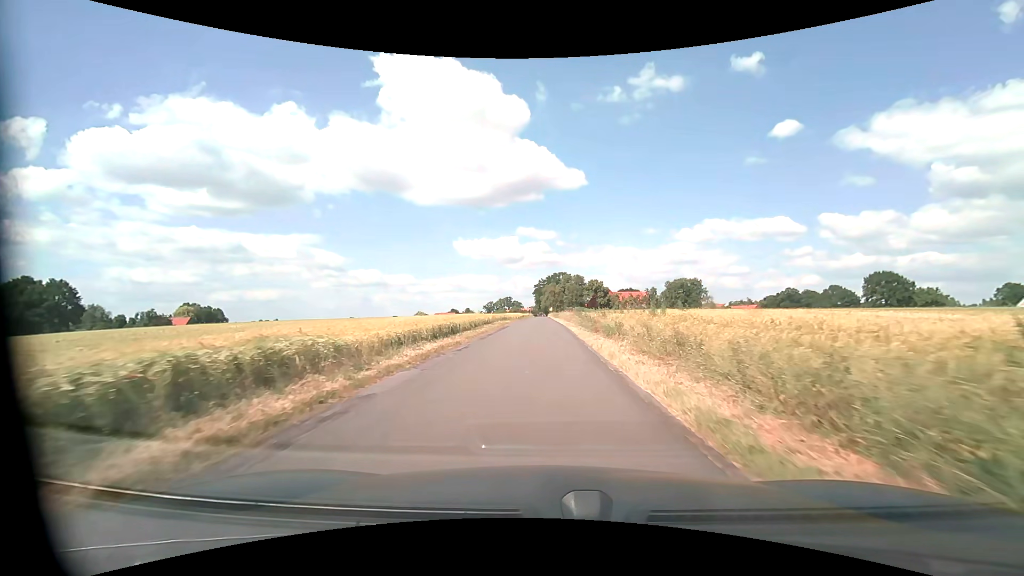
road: unclassified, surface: asphalt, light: Day
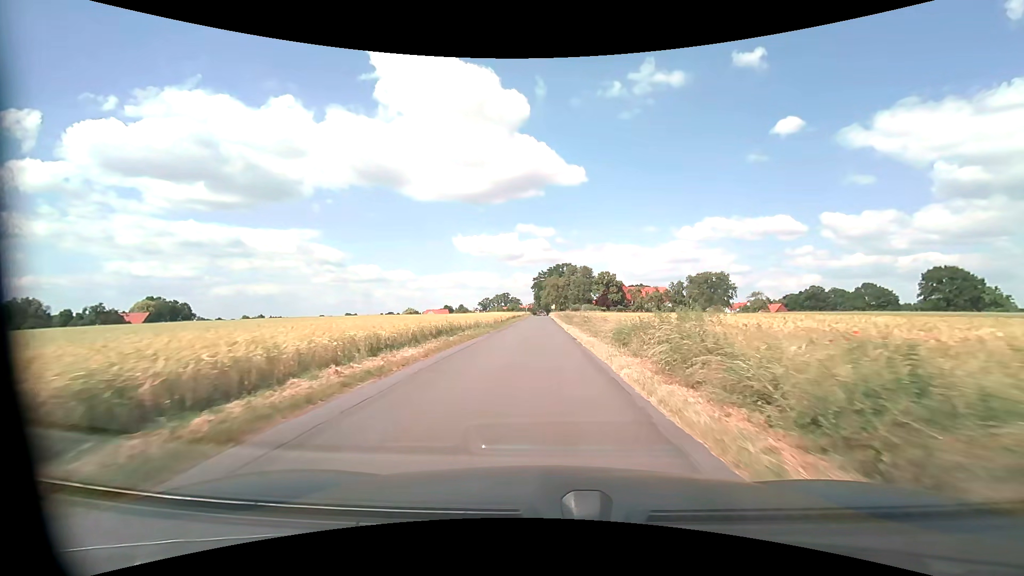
(-0.1, +37.3) m; 0°
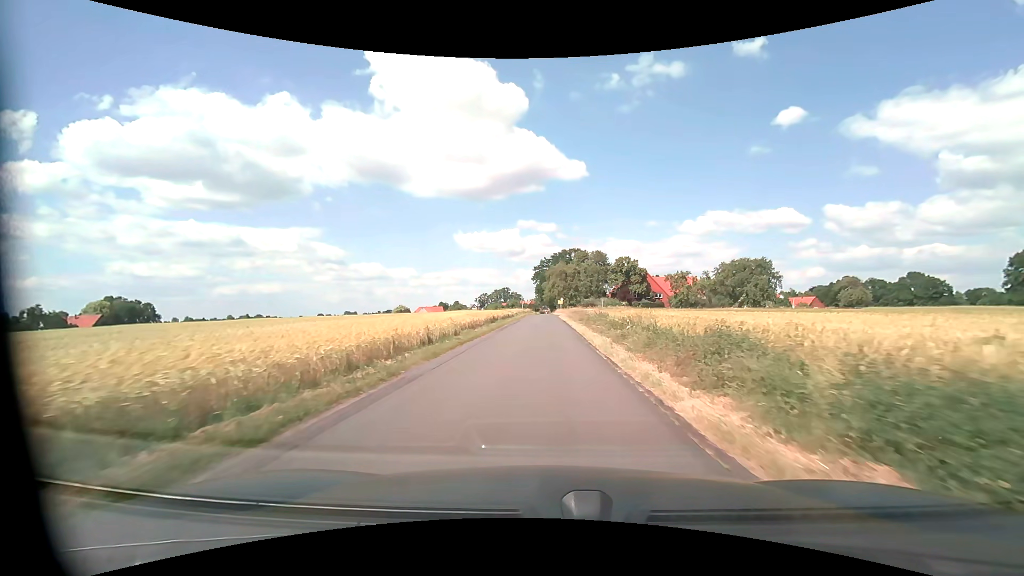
(-0.3, +37.5) m; -1°
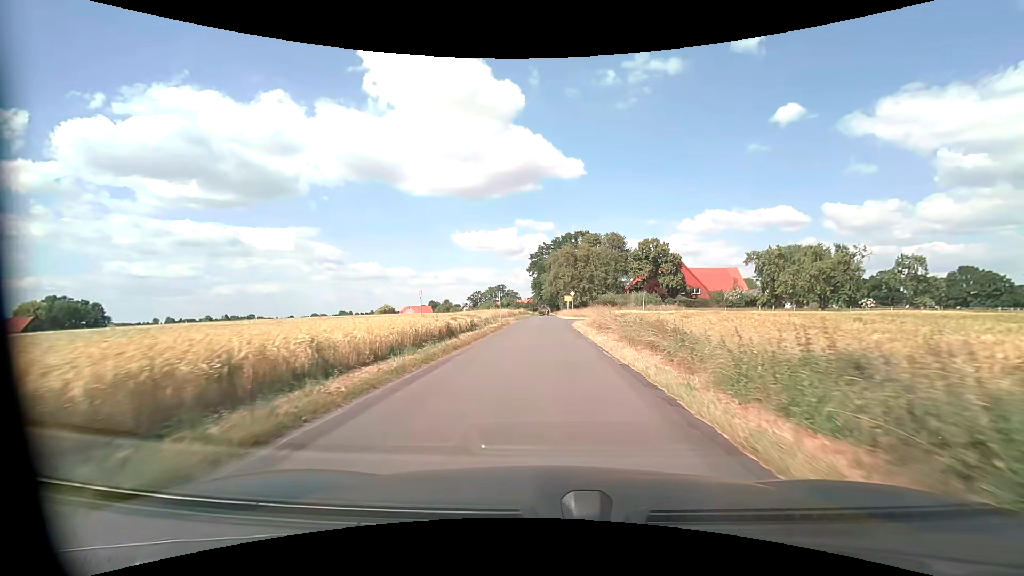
(0.0, +37.0) m; 0°
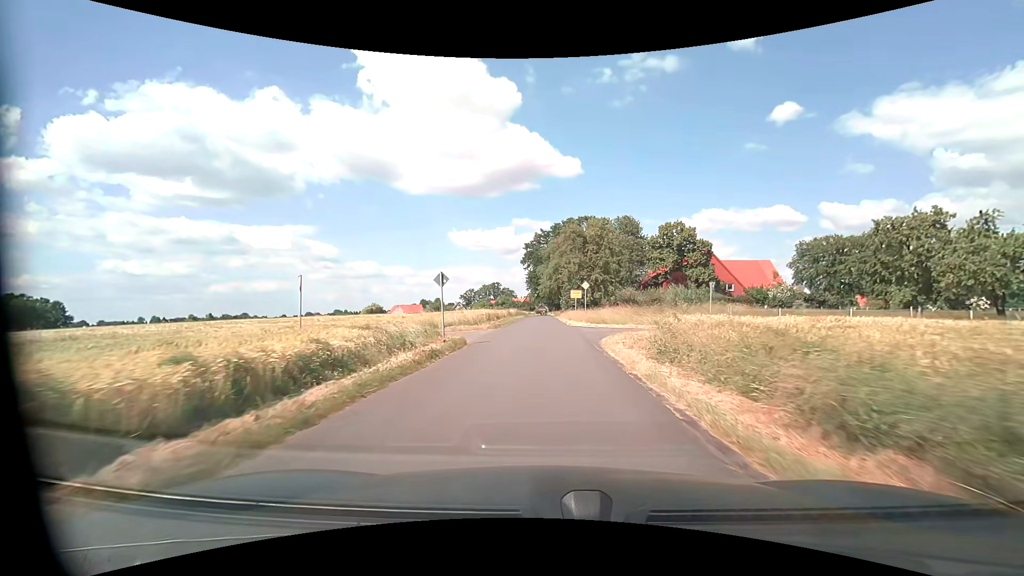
(+0.1, +21.1) m; 0°
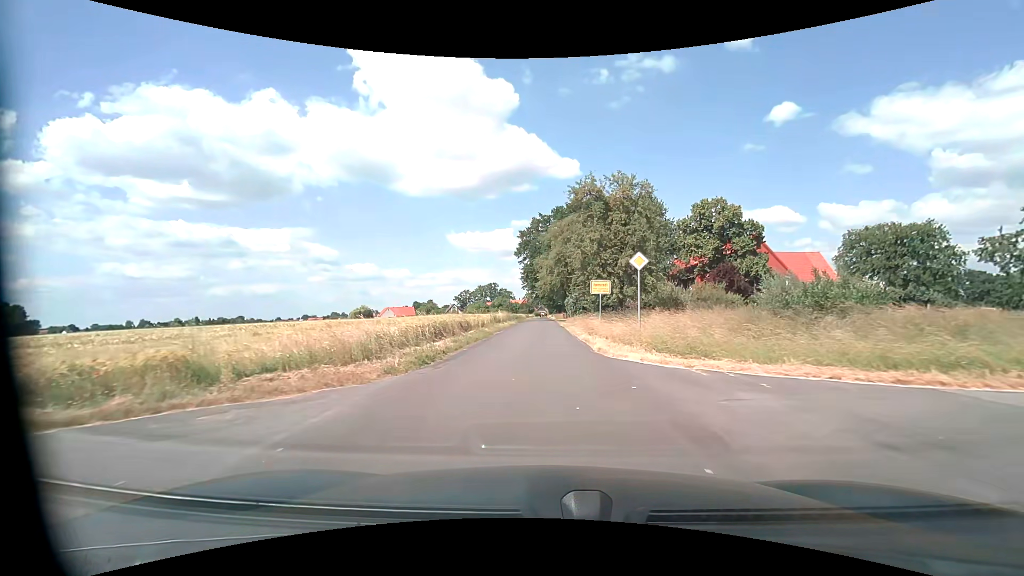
(0.0, +20.4) m; 0°
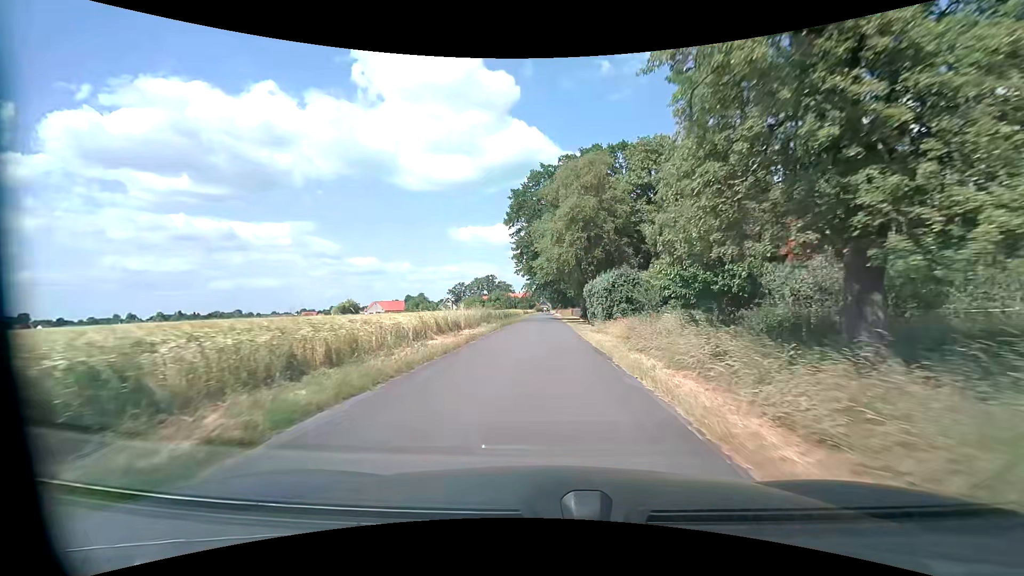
(0.0, +27.5) m; 0°
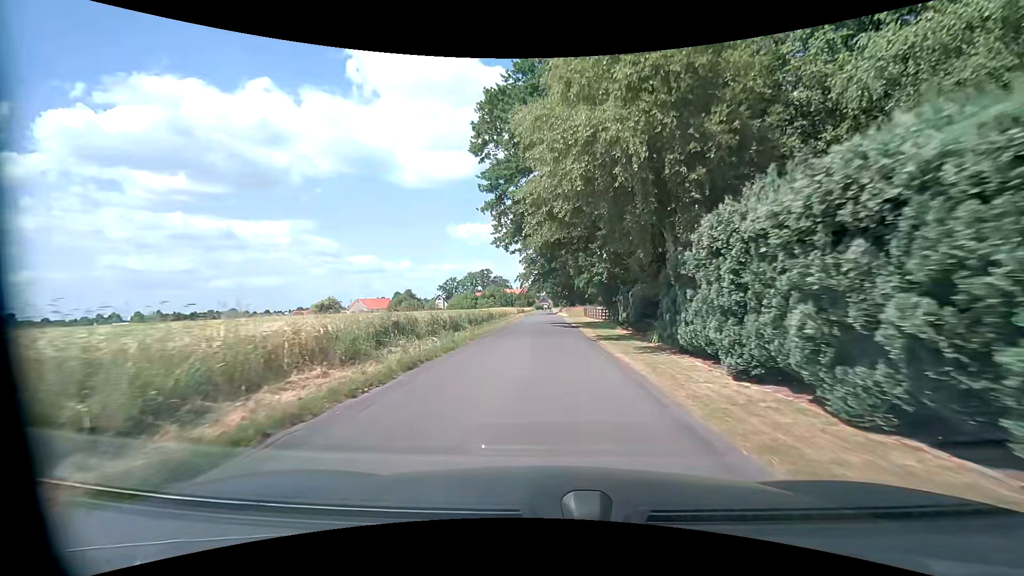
(-0.2, +27.1) m; 0°
(0, +10) (0, +20) (0, +30) (0, +40) (0, +50) (0, +60) (0, +70) (0, +80) (0, +90) (0, +100) m
